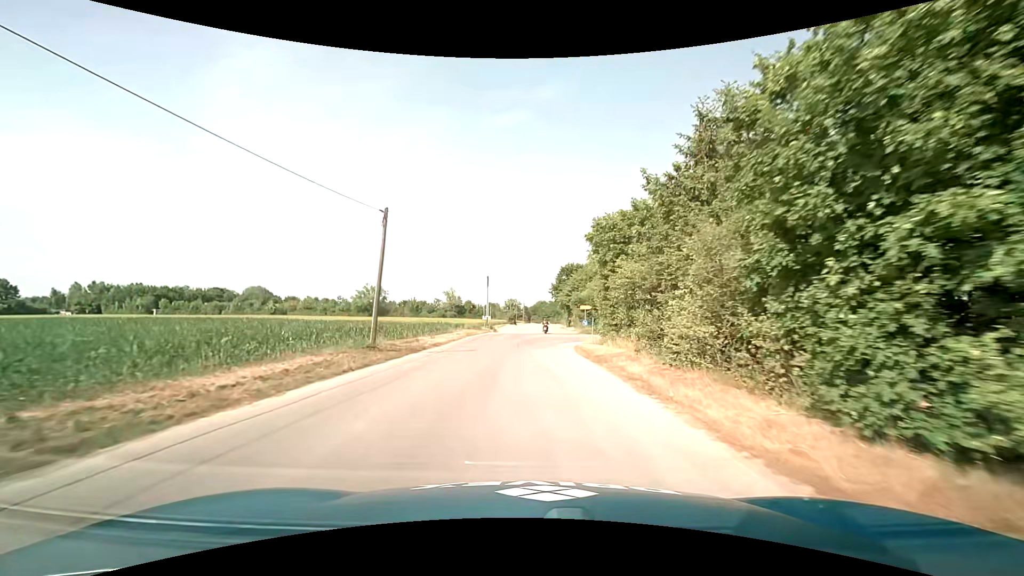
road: service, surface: asphalt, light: Day
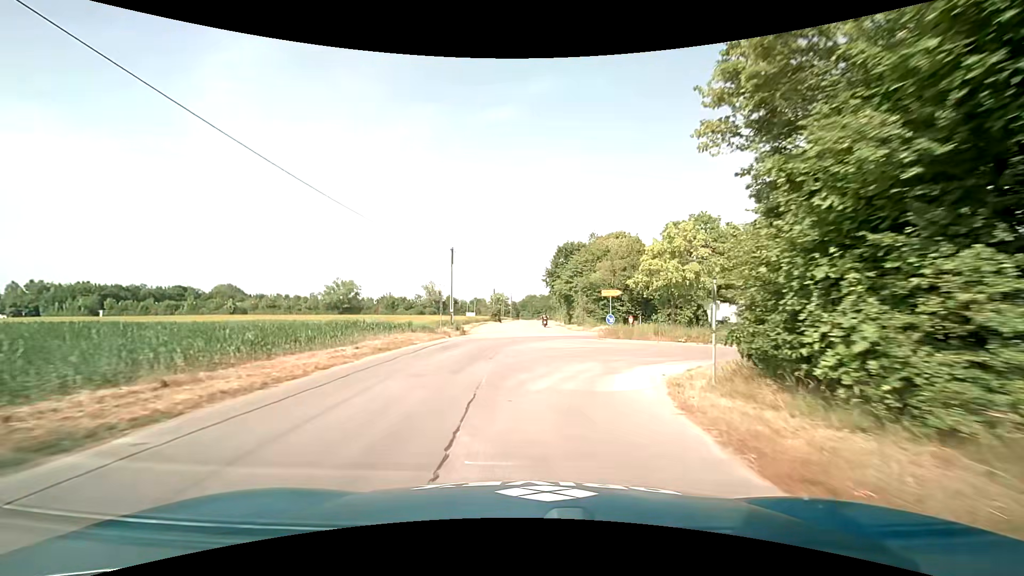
(+0.1, +21.1) m; +1°
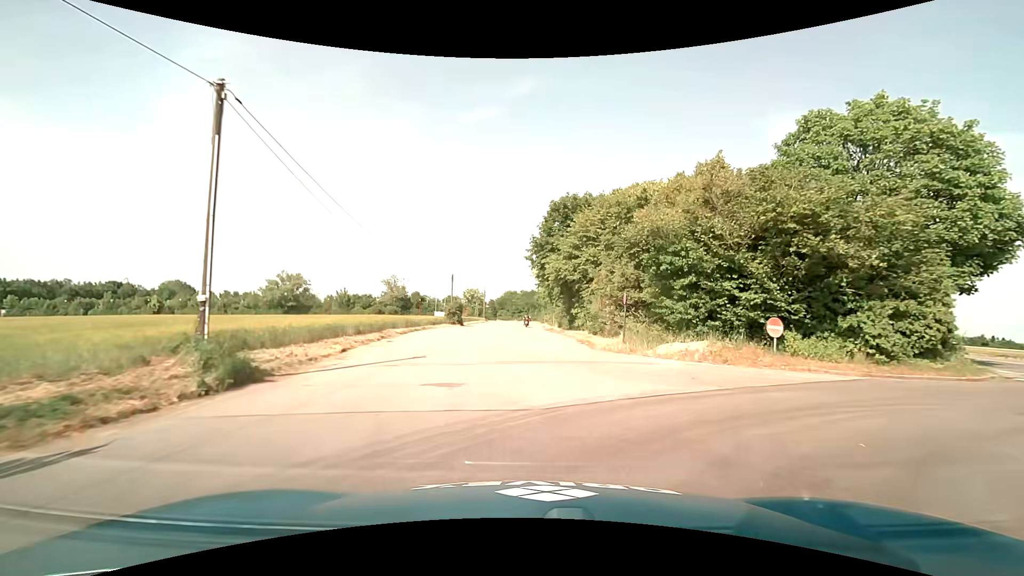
(+0.6, +27.8) m; +2°
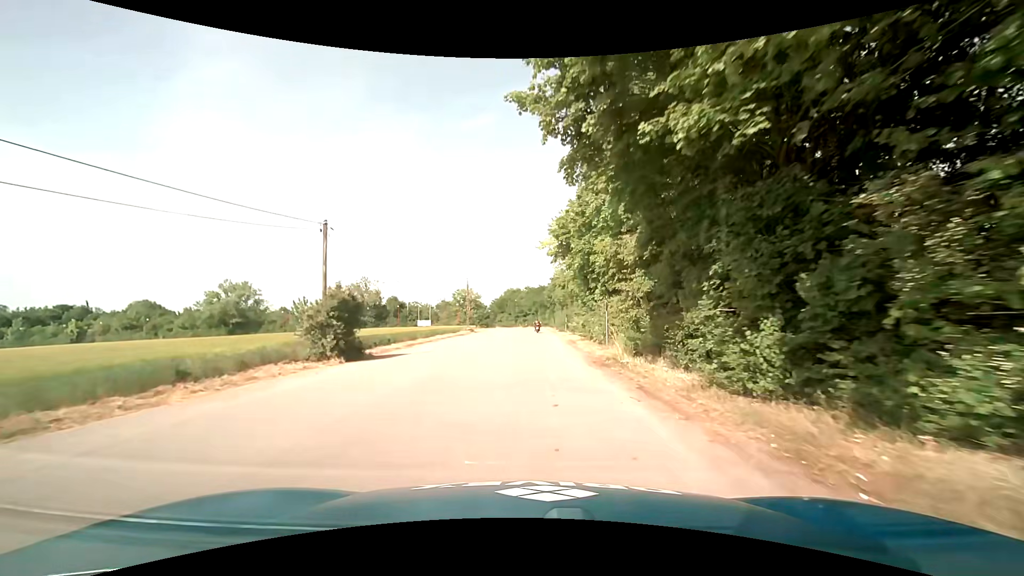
(+0.2, +34.9) m; 0°
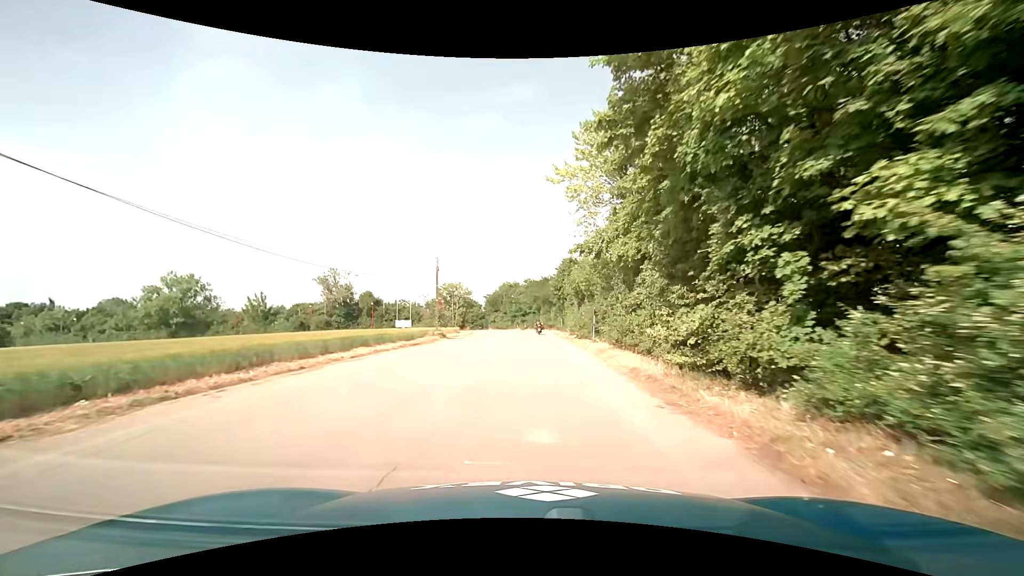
(-0.2, +21.0) m; -1°
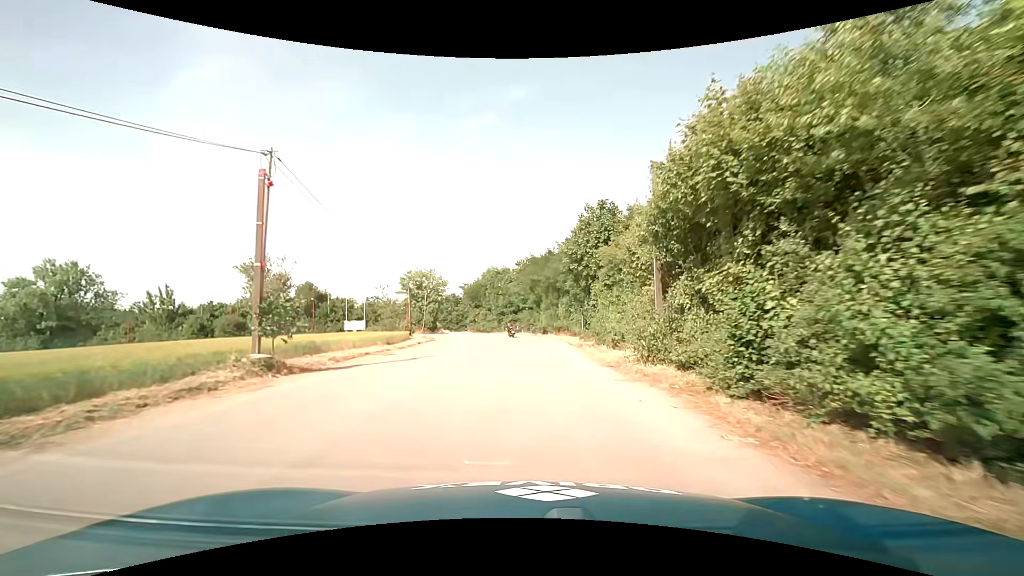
(+0.4, +27.1) m; +2°
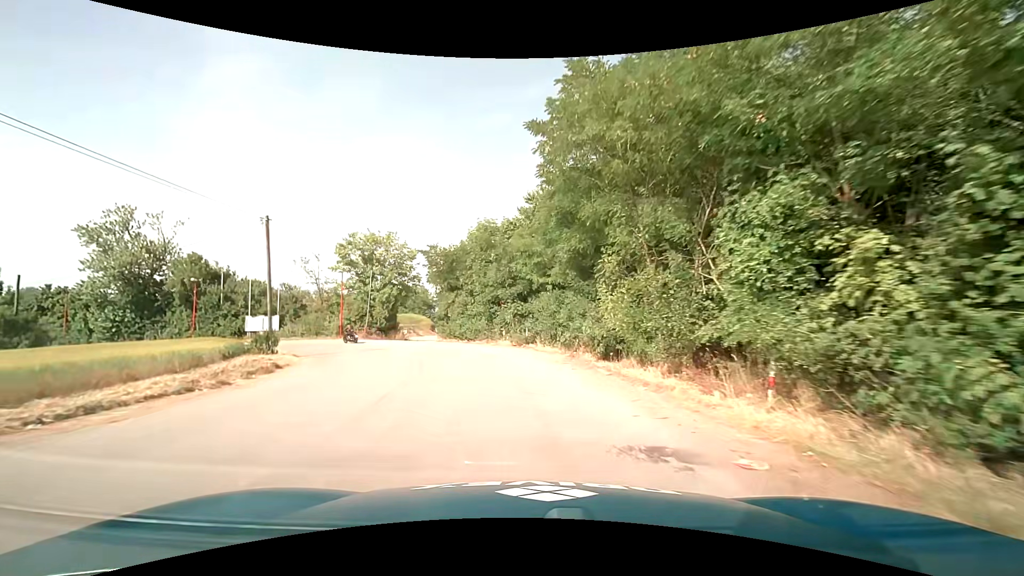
(-0.5, +32.6) m; -3°
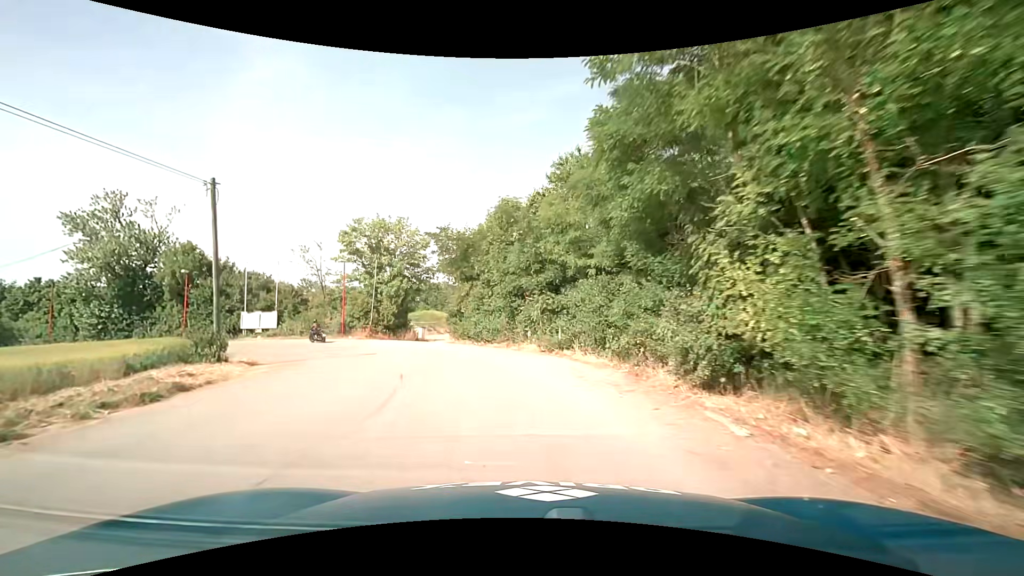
(-0.1, +6.3) m; -3°
(-1, +10) (-3, +20) (-8, +28) (-15, +35) (-24, +39) (-34, +41) (-44, +41) (-54, +42) (-64, +42) (-74, +43) m
